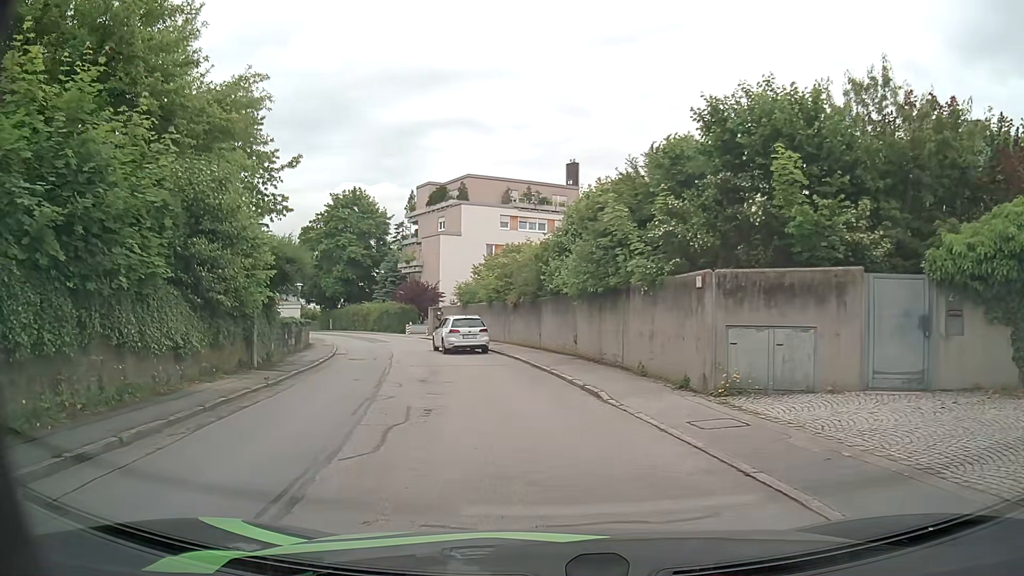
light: Day
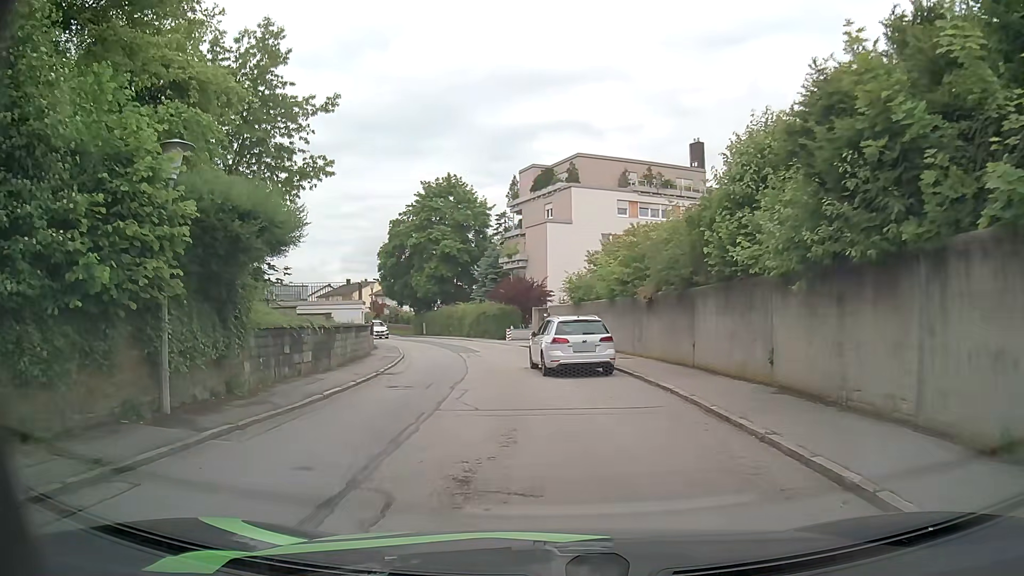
(-0.8, +9.2) m; -10°
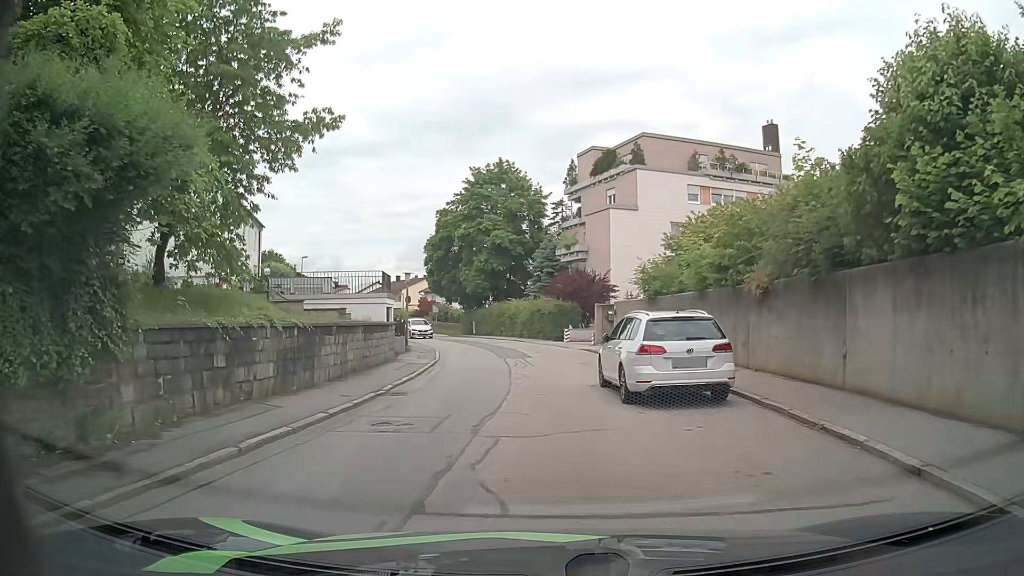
(-0.2, +5.8) m; -4°
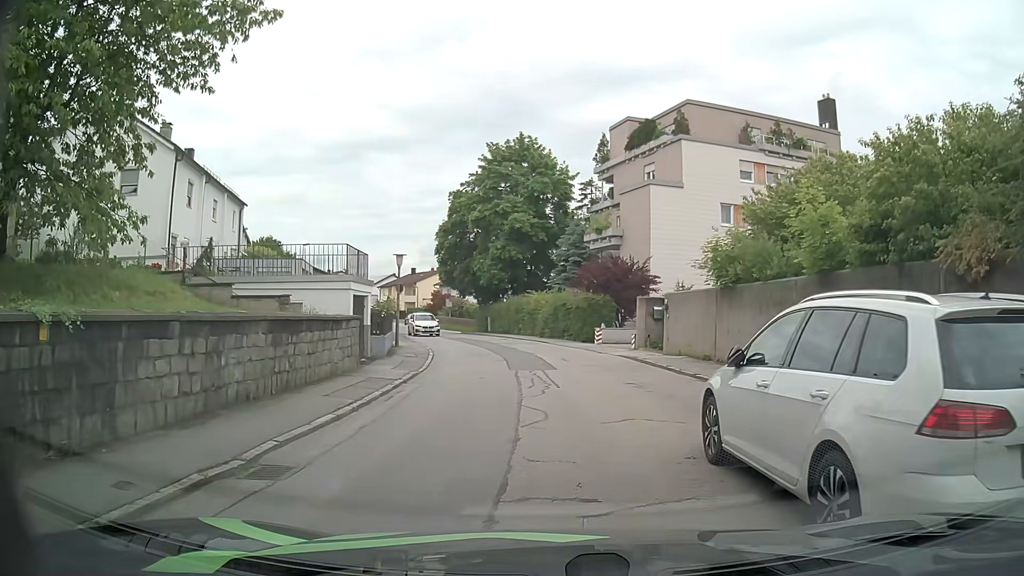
(-0.2, +7.2) m; -3°
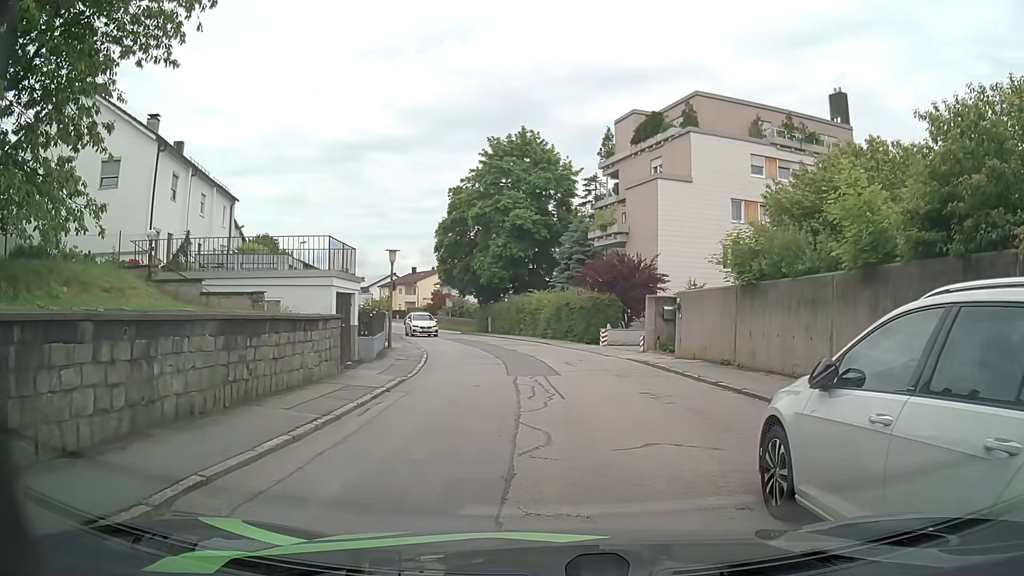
(0.0, +1.7) m; +1°
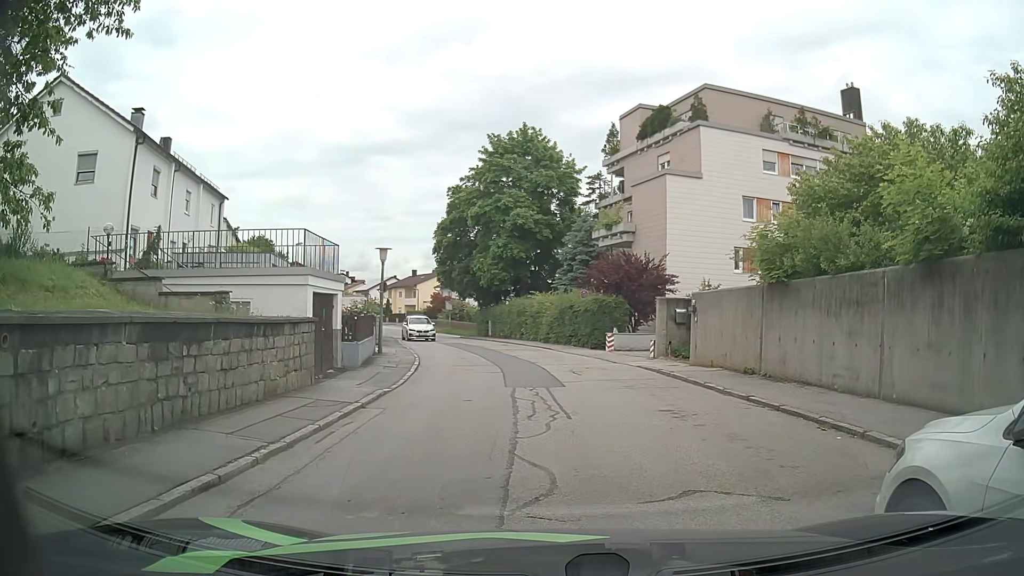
(0.0, +1.7) m; 0°
